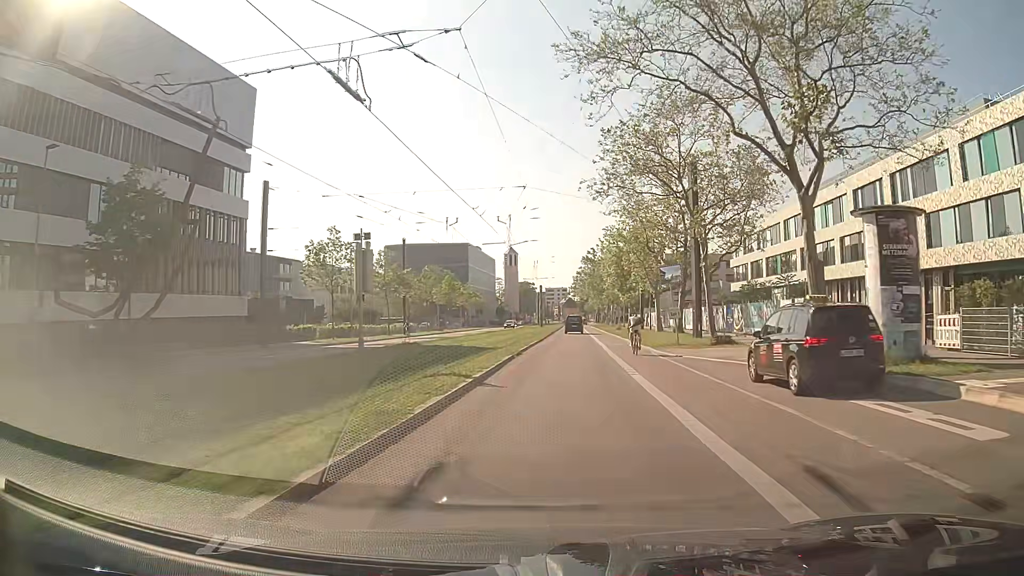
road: secondary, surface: asphalt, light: Day
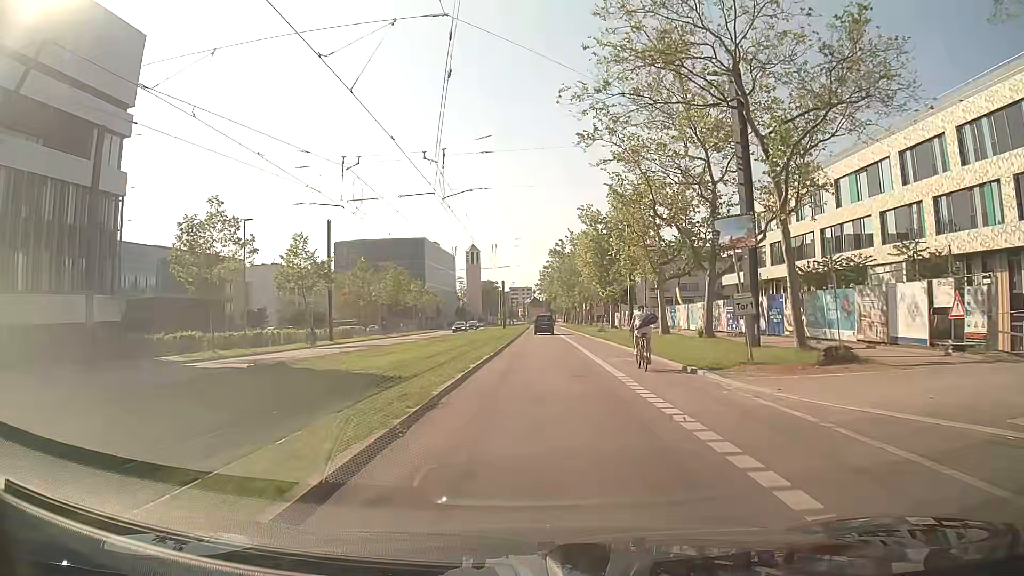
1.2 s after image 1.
(+0.5, +15.4) m; +3°
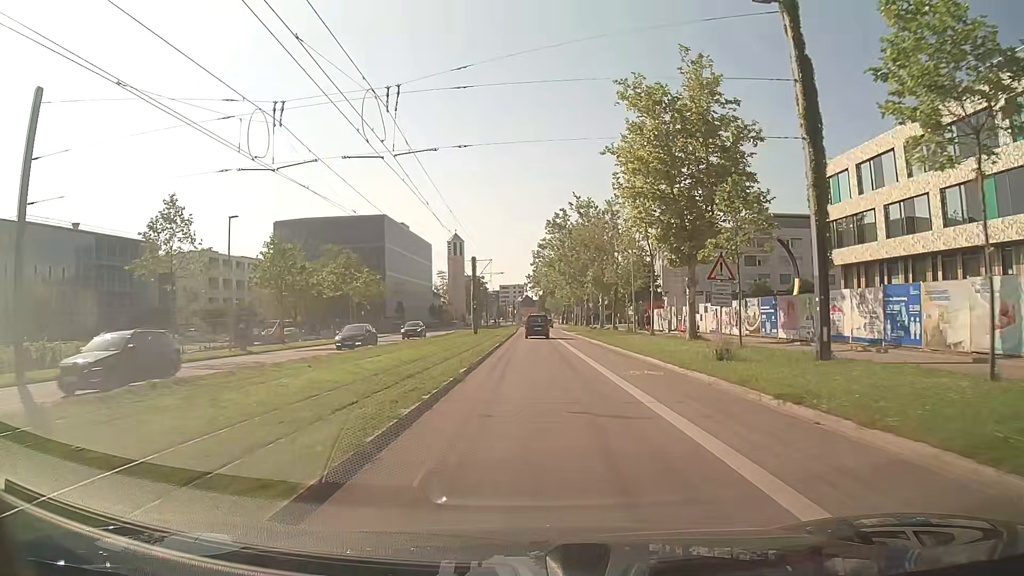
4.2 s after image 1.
(+0.5, +38.0) m; +1°
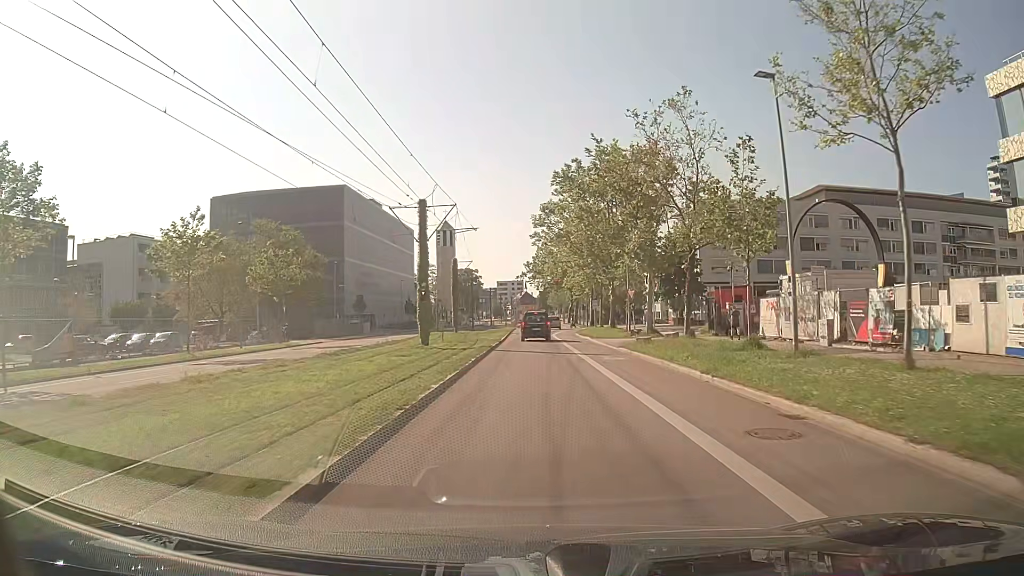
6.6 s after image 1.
(+0.1, +29.4) m; 0°
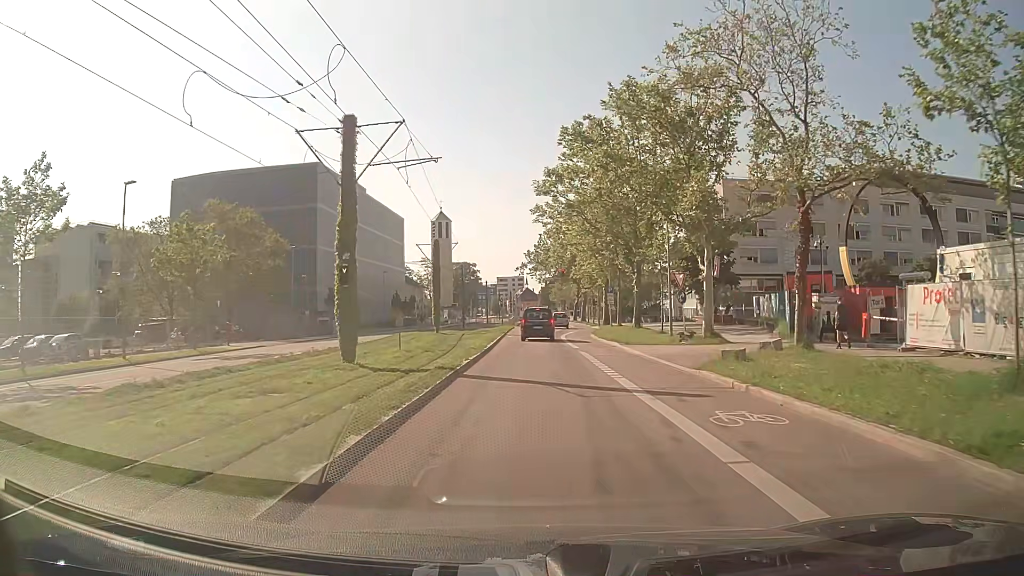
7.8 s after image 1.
(0.0, +13.9) m; 0°
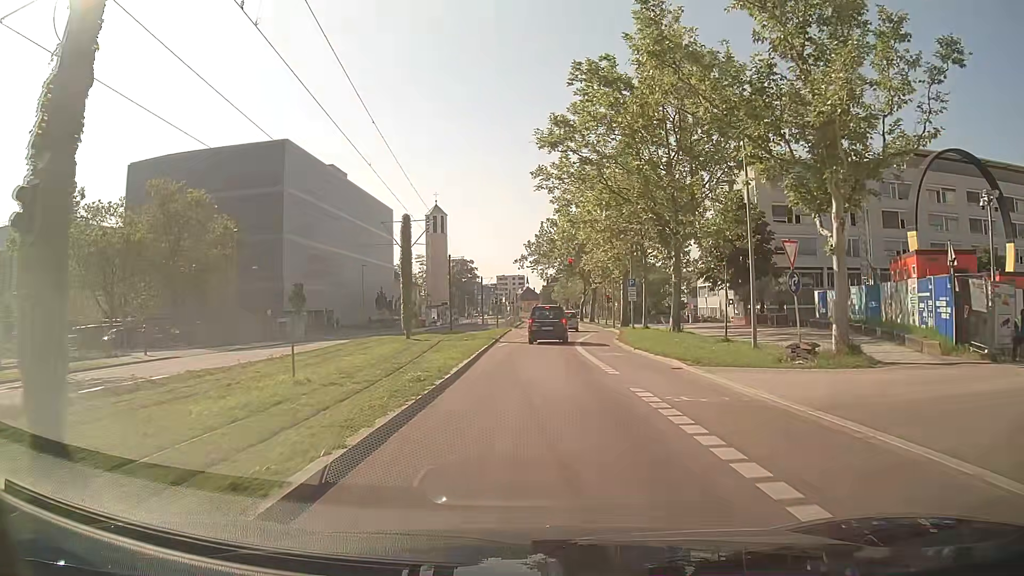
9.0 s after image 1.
(0.0, +12.7) m; -1°
